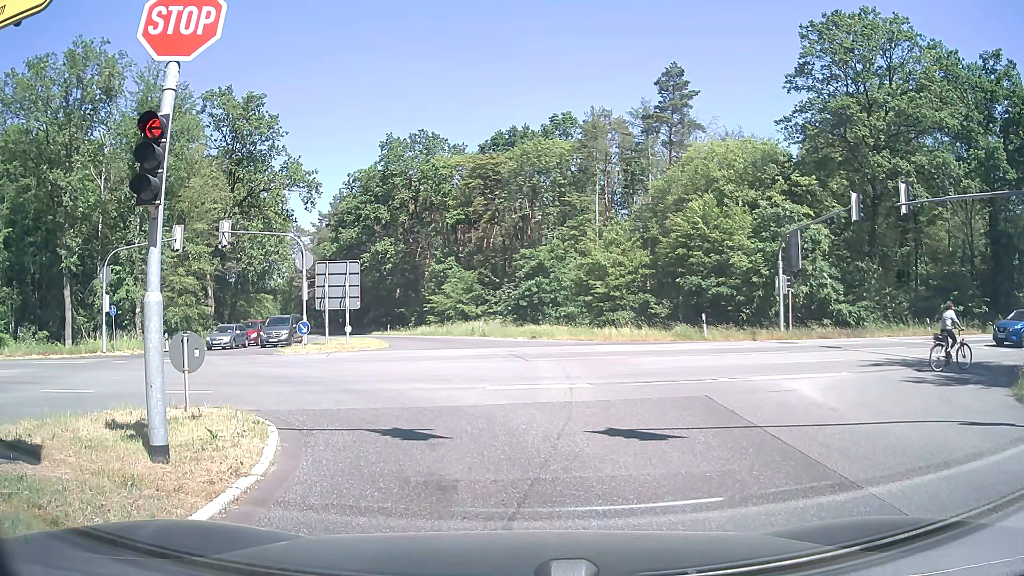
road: secondary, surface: asphalt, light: Day
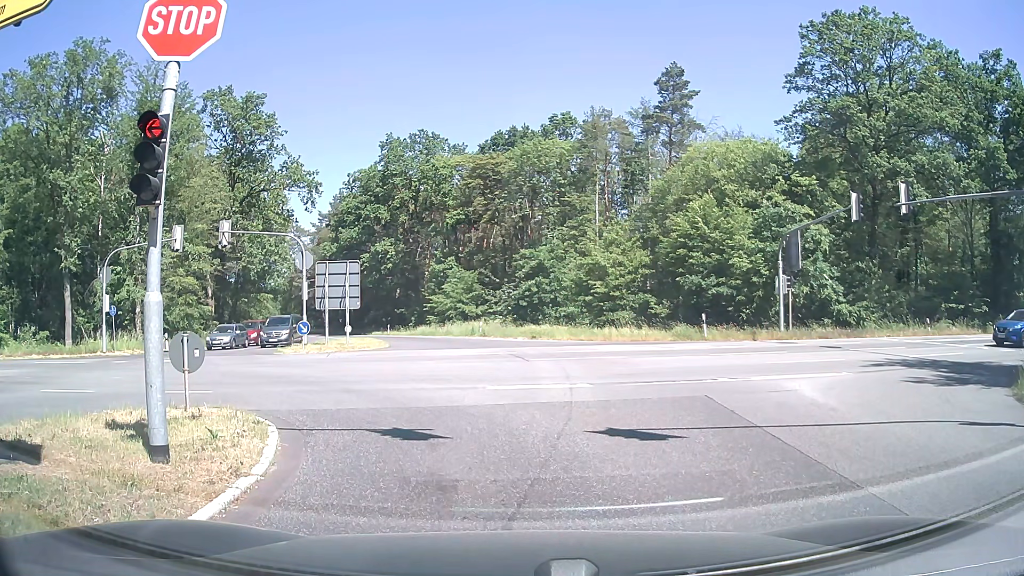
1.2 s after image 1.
(0.0, 0.0) m; 0°
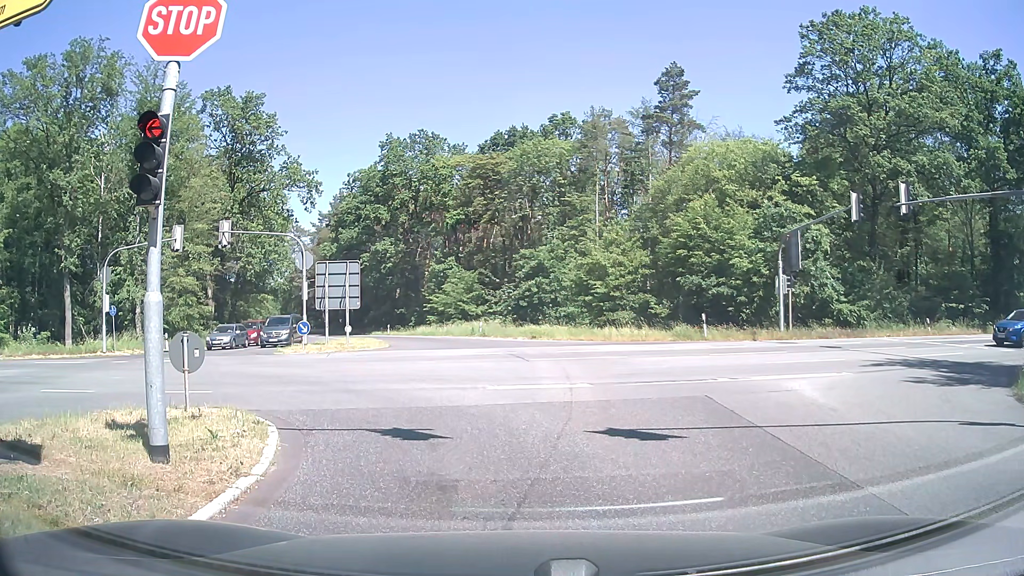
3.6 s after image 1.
(0.0, 0.0) m; 0°
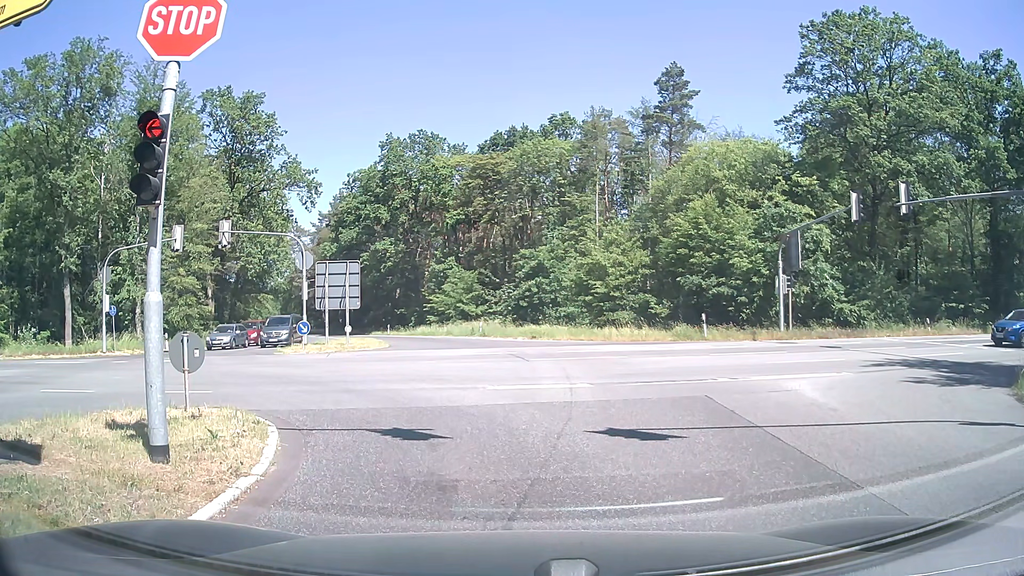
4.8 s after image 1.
(0.0, 0.0) m; 0°
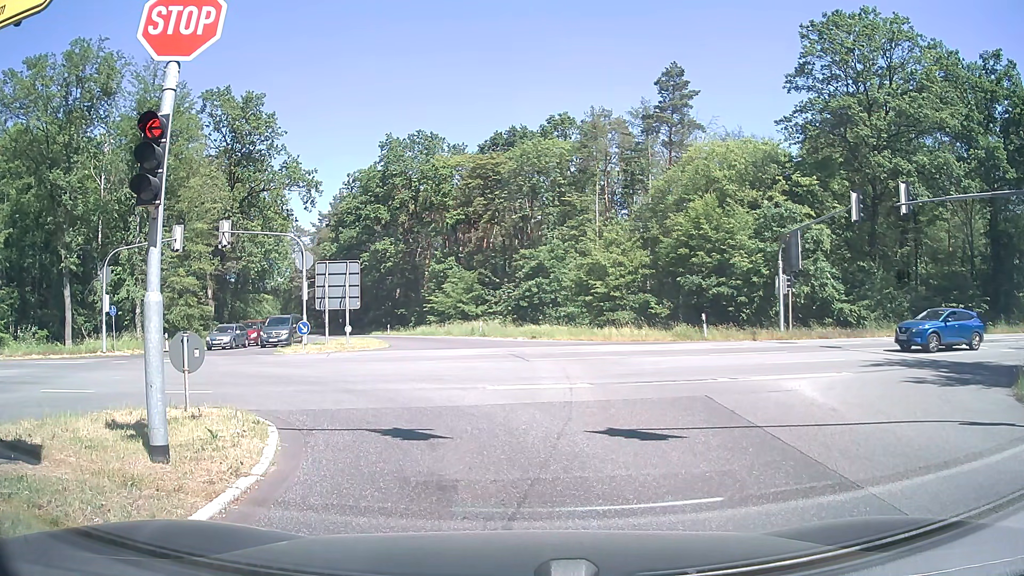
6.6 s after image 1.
(0.0, 0.0) m; 0°
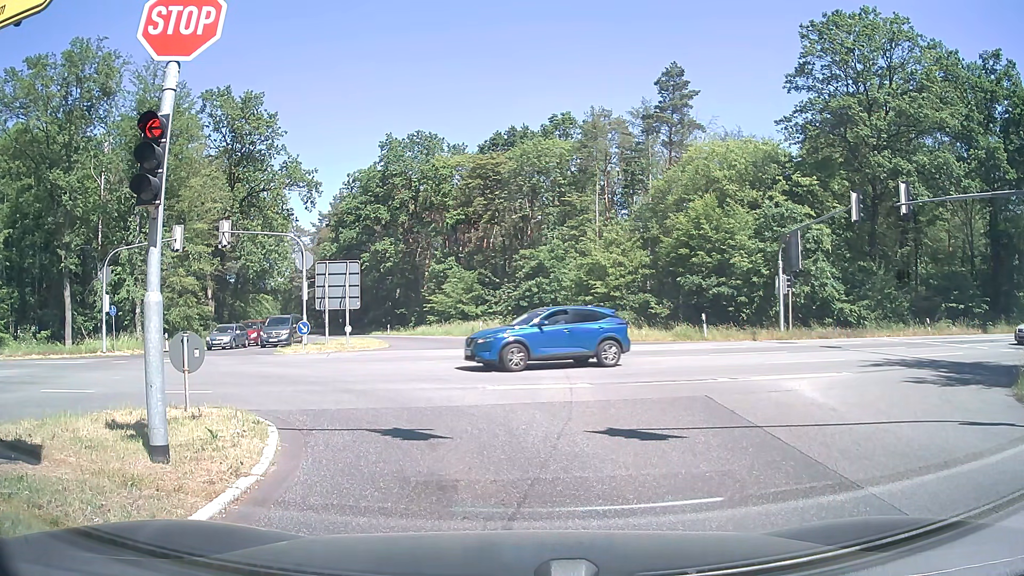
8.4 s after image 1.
(0.0, 0.0) m; 0°
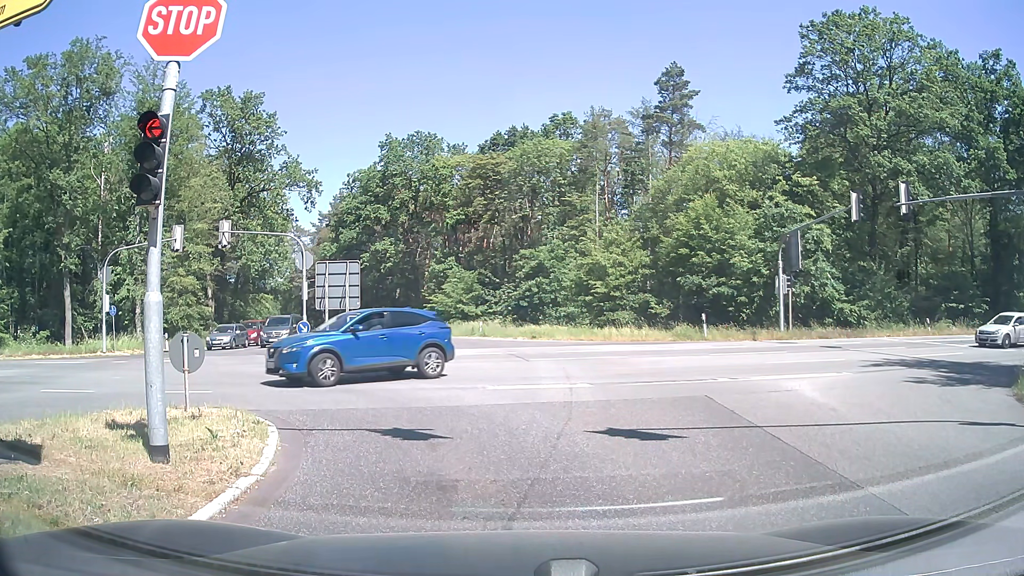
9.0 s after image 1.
(0.0, 0.0) m; 0°
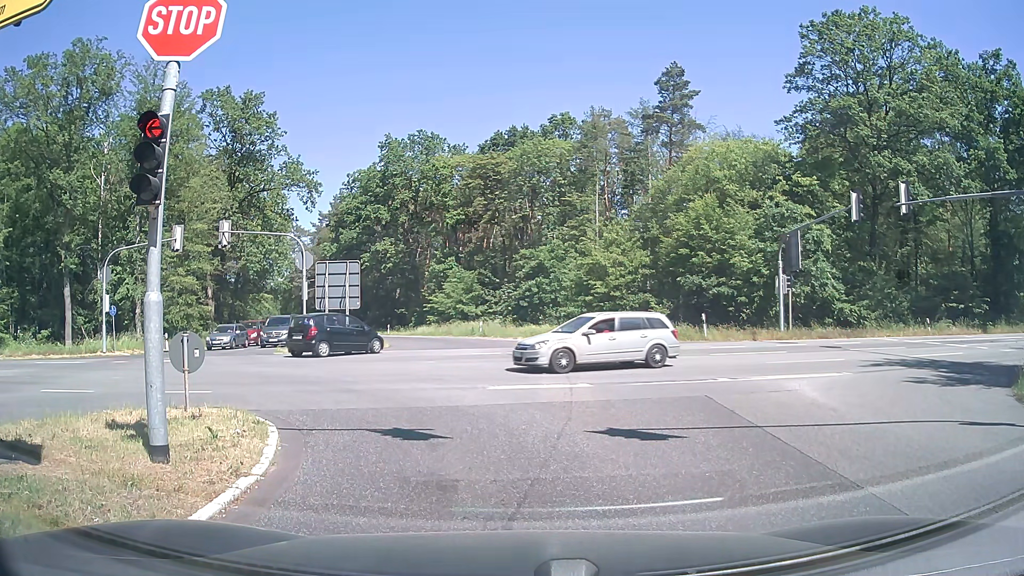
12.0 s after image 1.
(0.0, 0.0) m; 0°
(0, +10) (-5, +18) (-14, +23) (-24, +23) (-34, +22) (-44, +20) (-54, +18) (-64, +16) (-73, +15) (-83, +13) m
